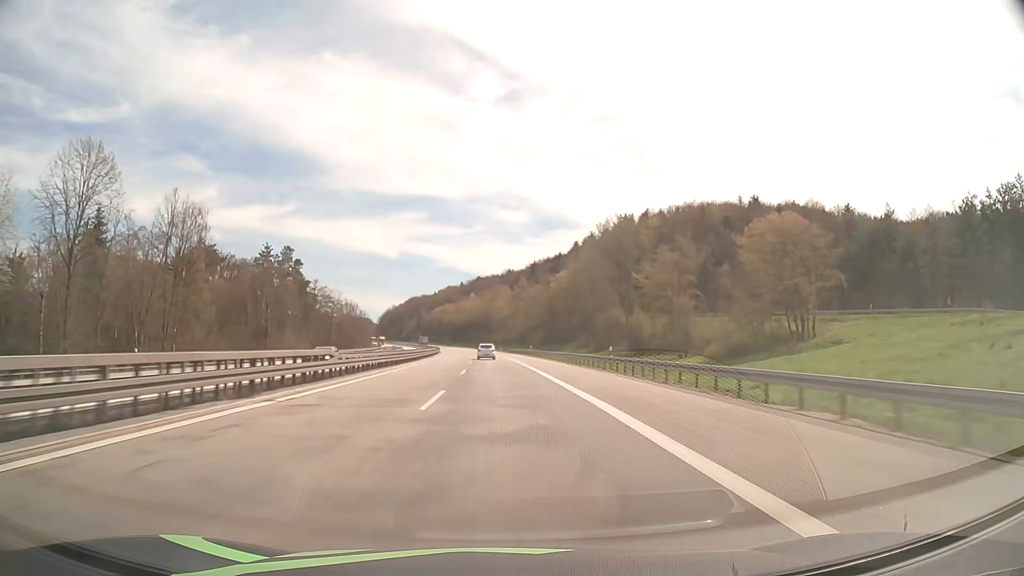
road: motorway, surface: asphalt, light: Day
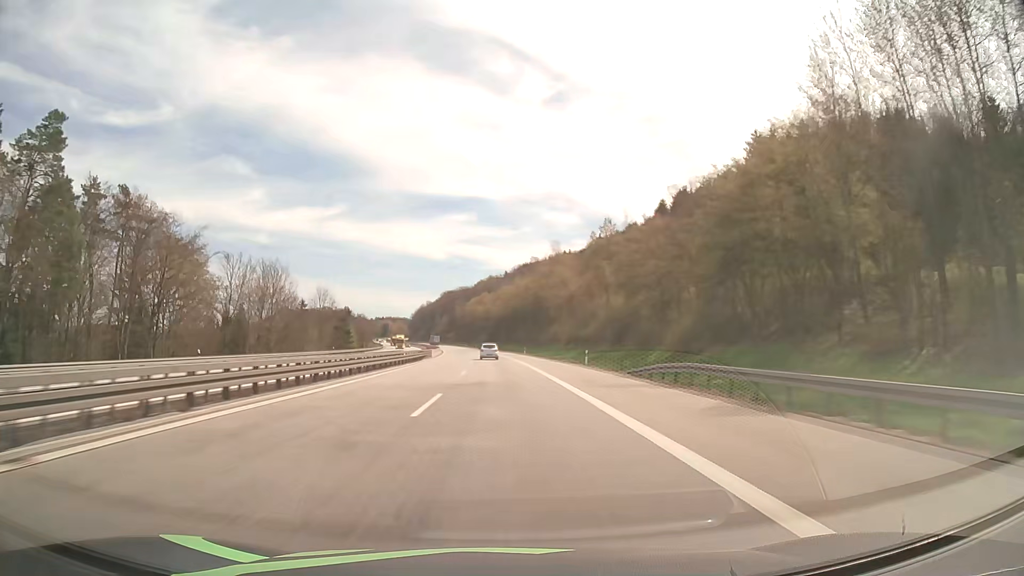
(-3.5, +91.1) m; -4°
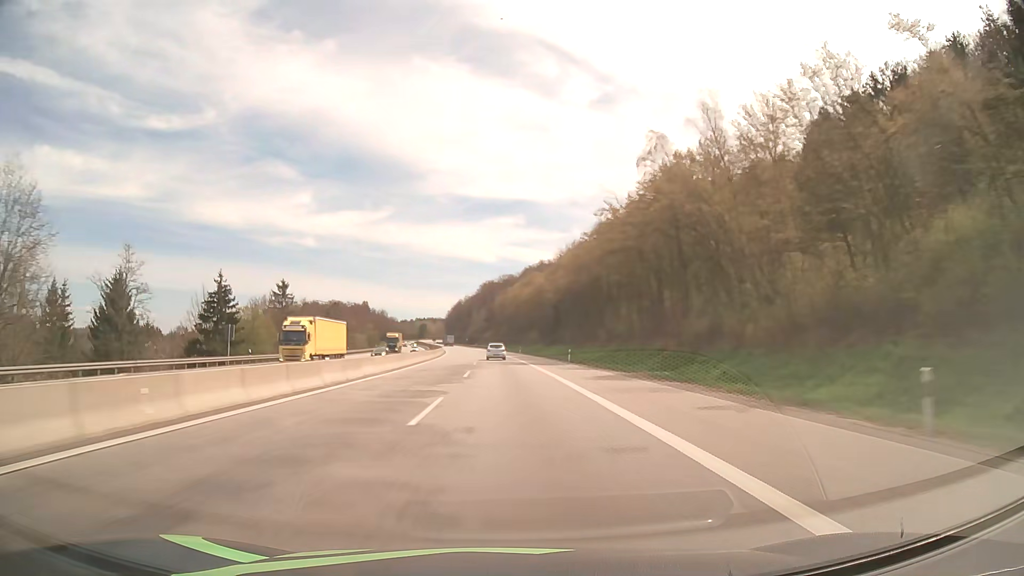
(-3.2, +91.3) m; -4°
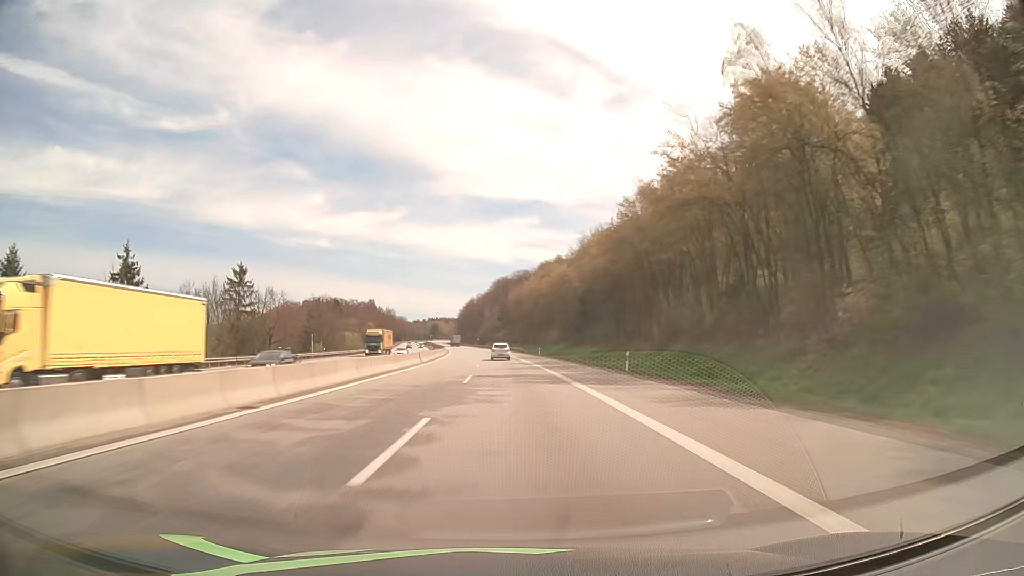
(-0.2, +22.8) m; -1°
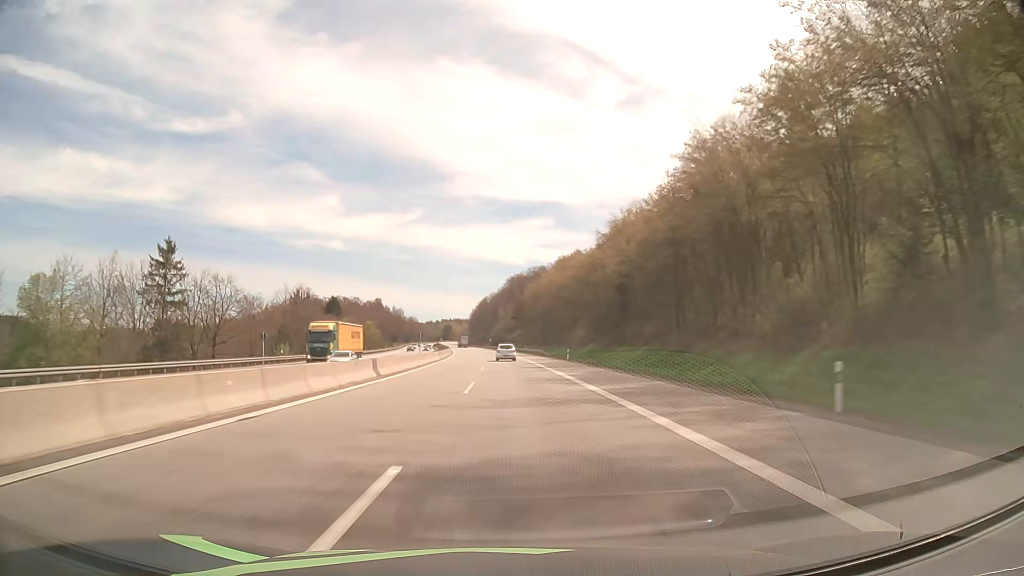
(-0.2, +22.8) m; -1°
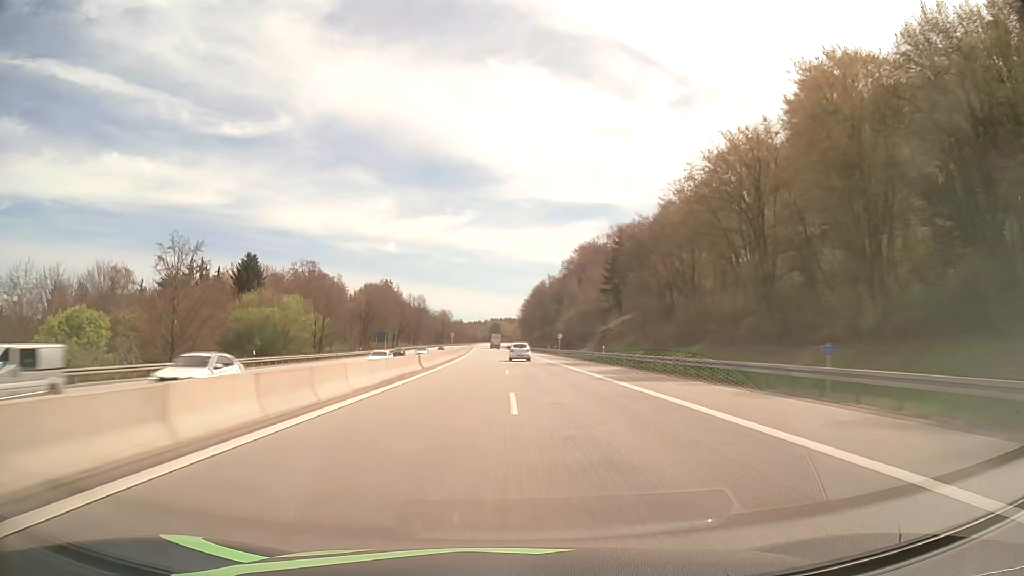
(-5.3, +113.9) m; -5°
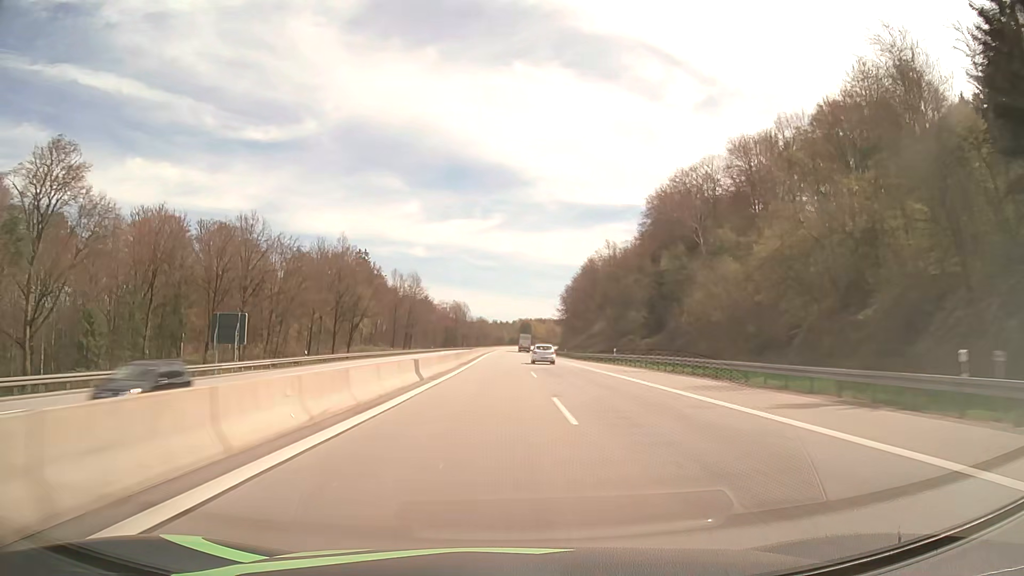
(-2.3, +90.9) m; -3°
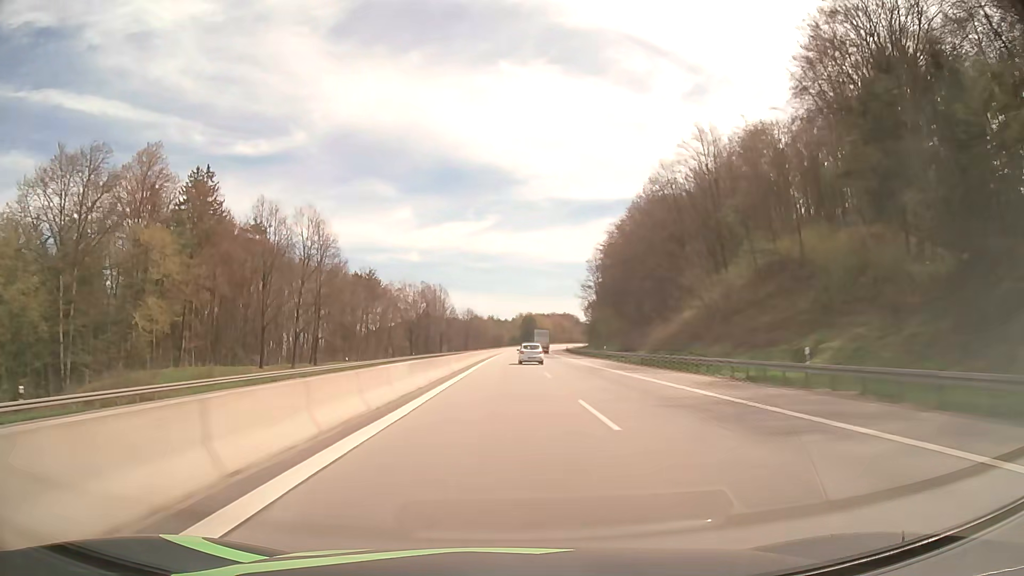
(-0.1, +90.4) m; 0°
(0, +10) (0, +20) (0, +30) (0, +40) (0, +50) (0, +60) (+1, +70) (+1, +80) (+1, +90) (+1, +100) m
